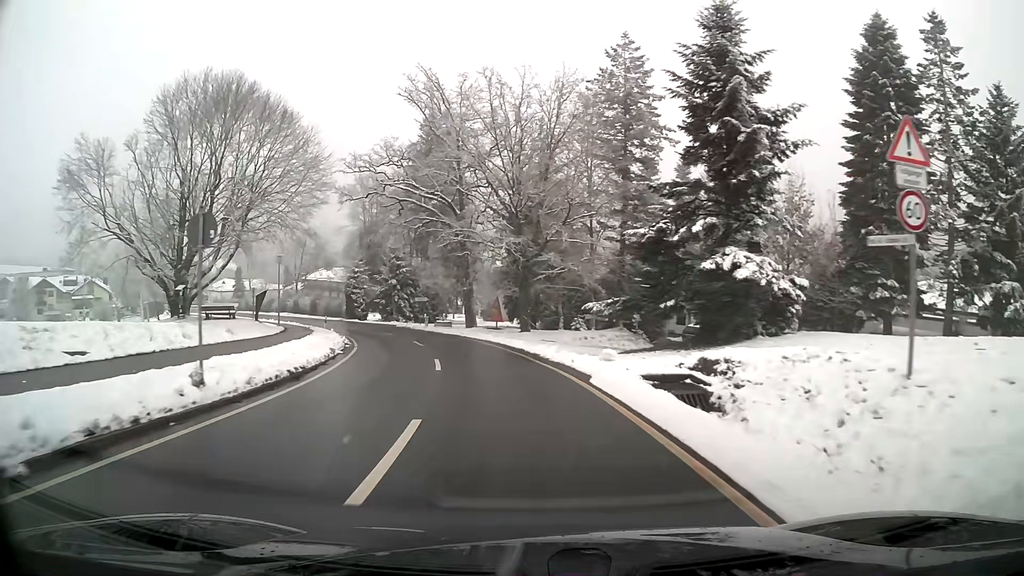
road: tertiary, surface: asphalt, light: Day
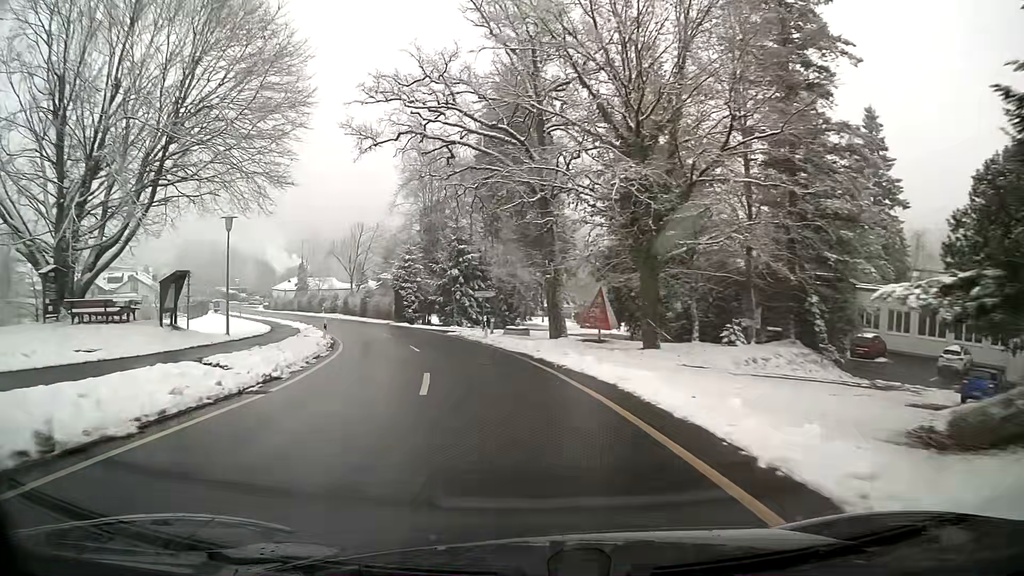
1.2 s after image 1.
(-1.3, +17.2) m; -9°
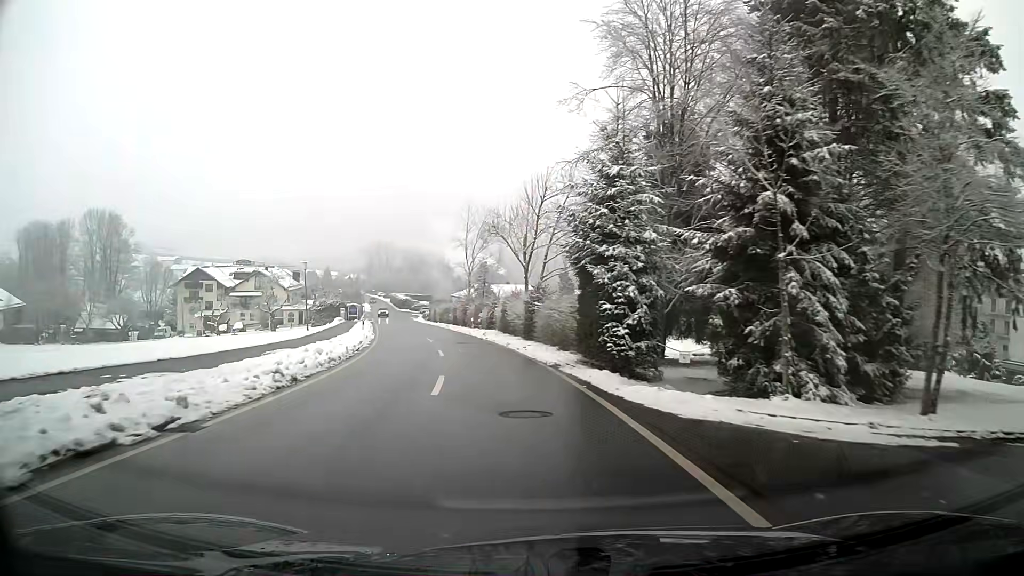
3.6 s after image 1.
(-5.6, +34.3) m; -18°
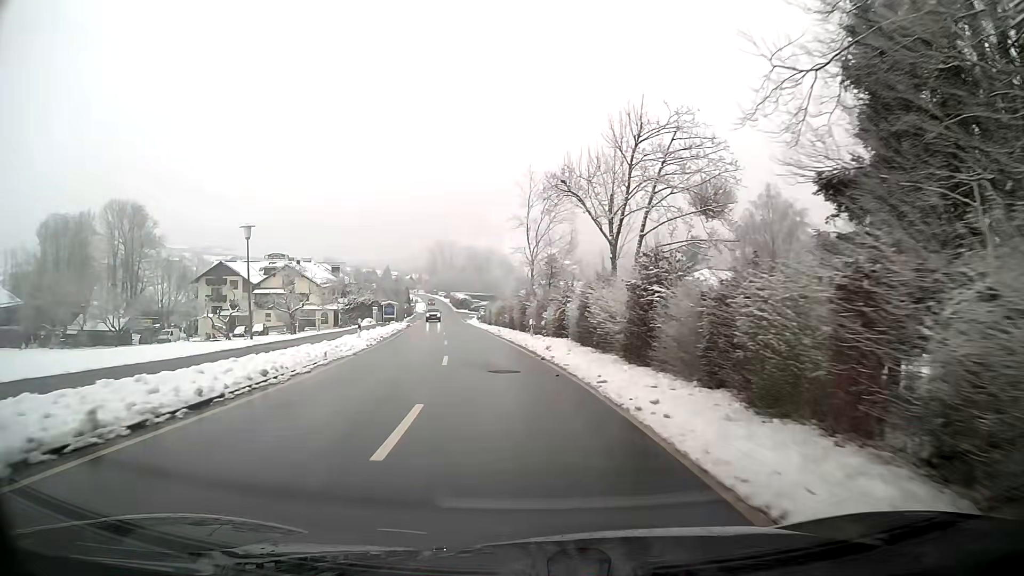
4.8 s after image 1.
(-0.9, +17.5) m; -5°
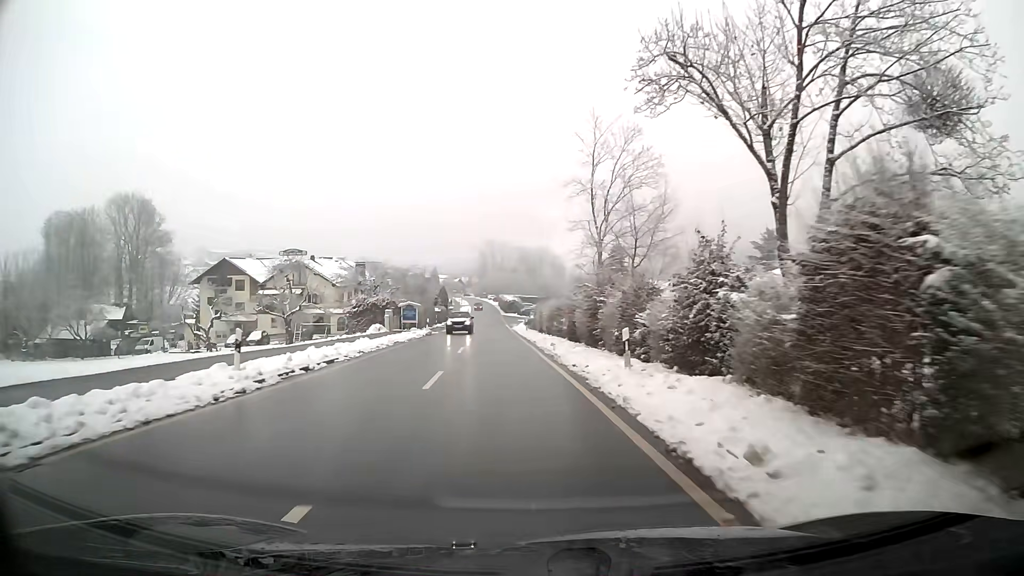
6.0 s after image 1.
(-0.7, +17.5) m; -4°
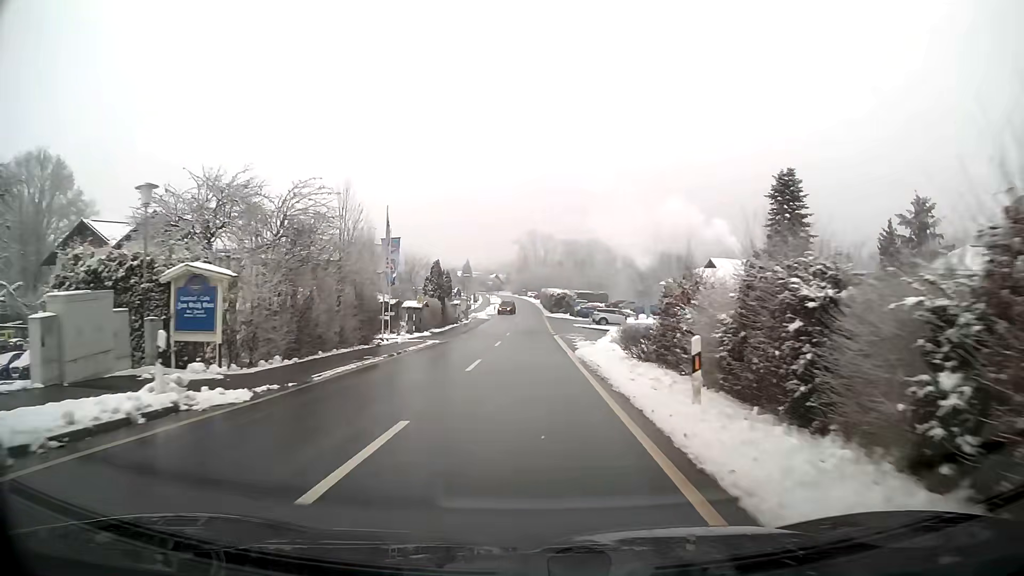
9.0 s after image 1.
(-1.5, +43.4) m; -3°
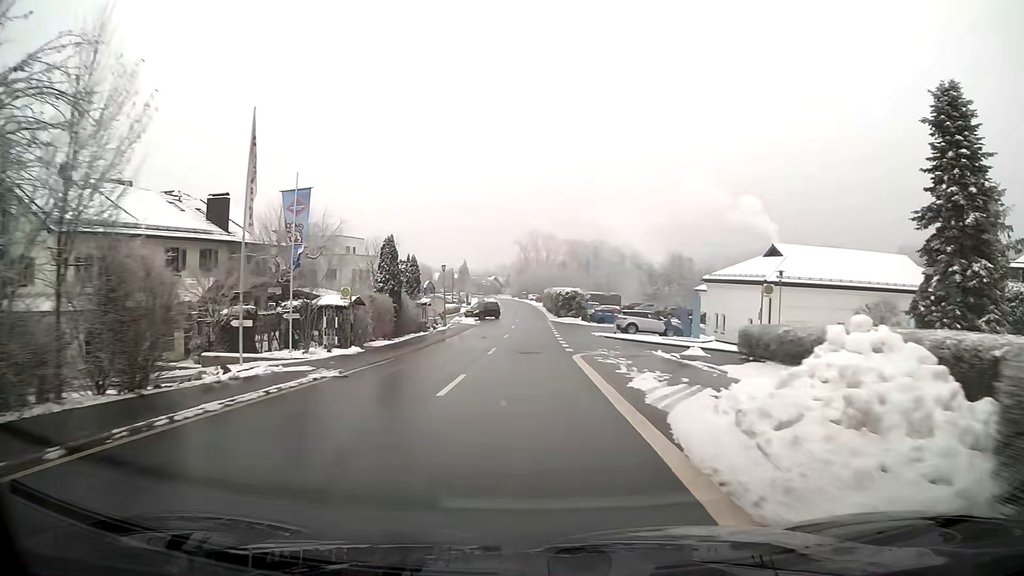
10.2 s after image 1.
(0.0, +17.2) m; 0°
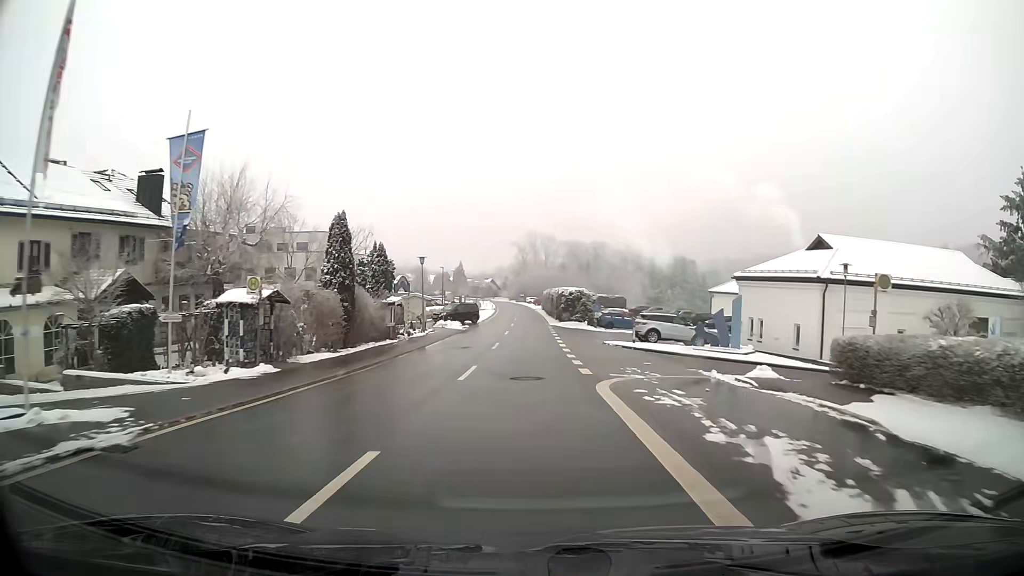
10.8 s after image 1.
(0.0, +8.6) m; 0°
